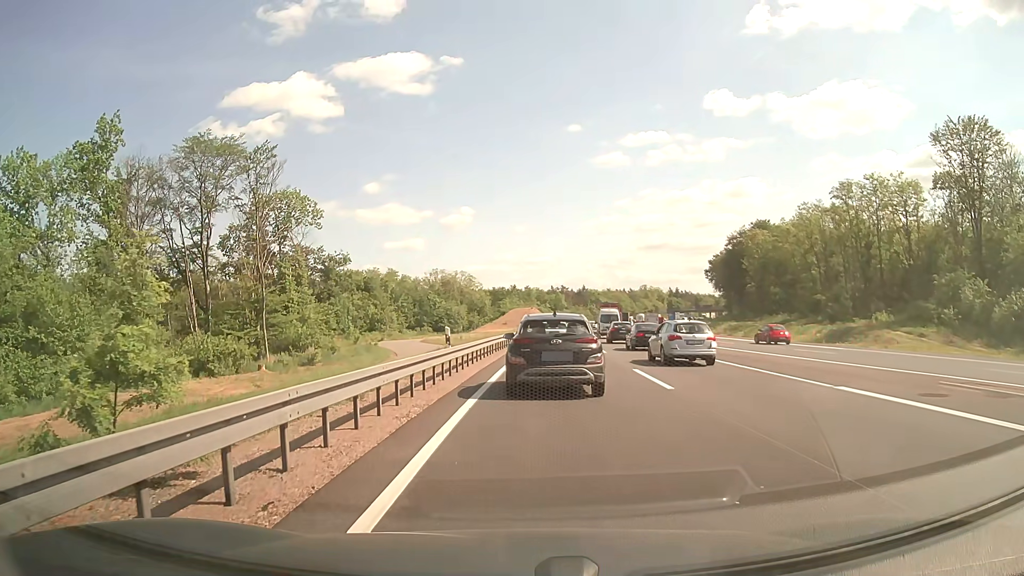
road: motorway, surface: asphalt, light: Day
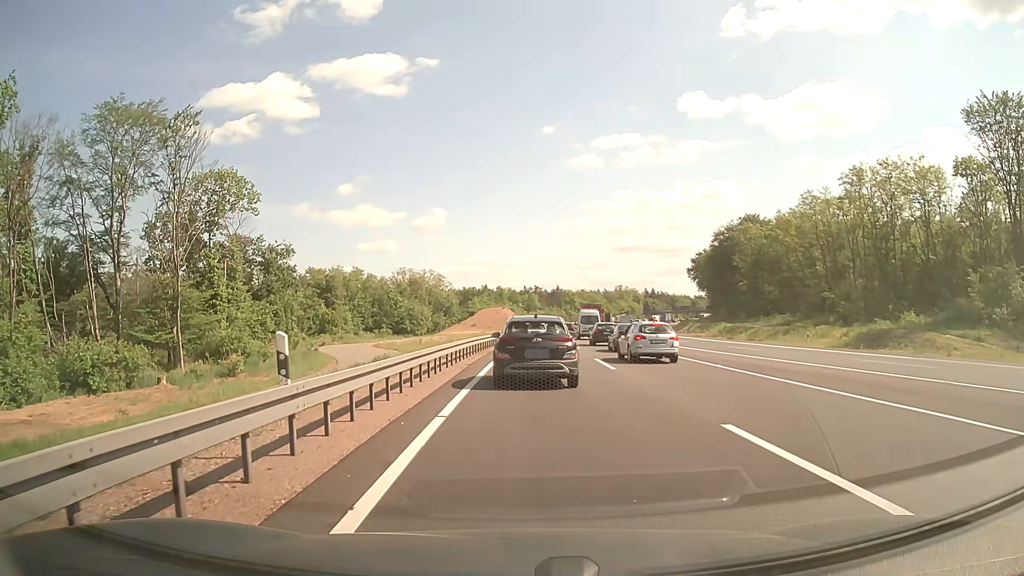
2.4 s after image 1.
(+0.2, +11.3) m; +2°
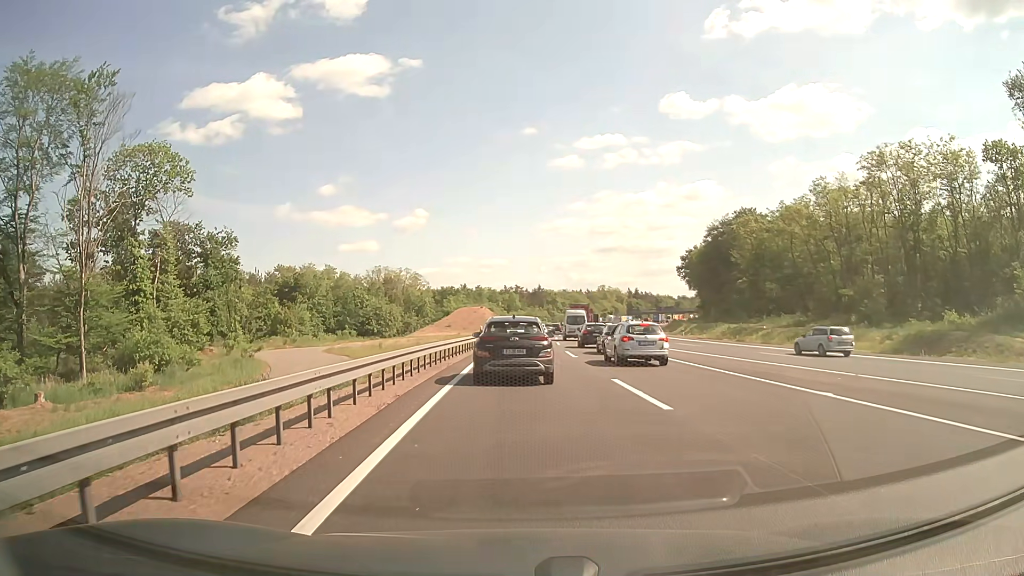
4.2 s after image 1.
(+0.2, +10.3) m; +2°
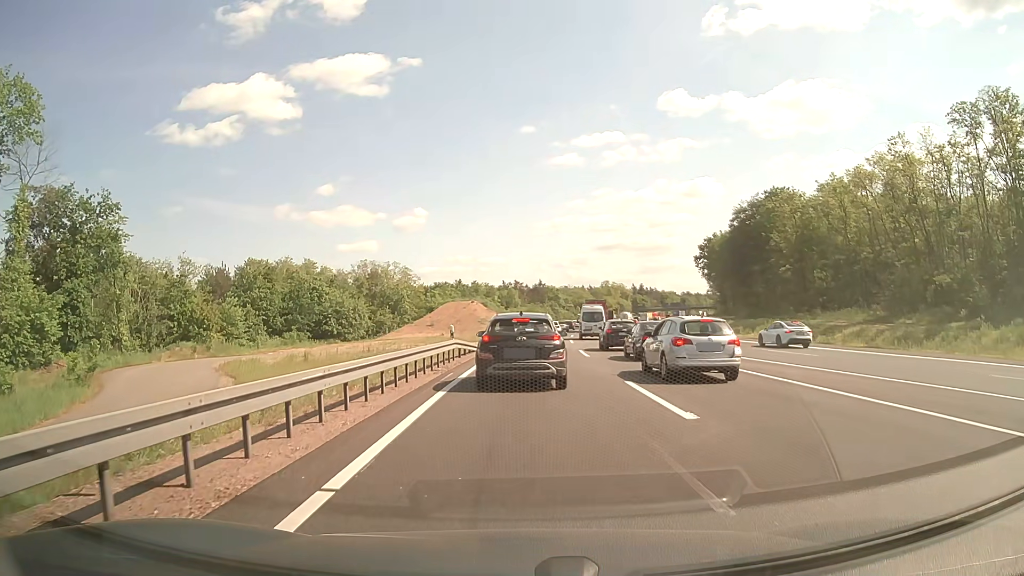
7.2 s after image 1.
(-0.1, +19.6) m; 0°
(0, +10) (0, +20) (+1, +30) (+1, +40) (+2, +50) (+2, +60) (+3, +70) (+4, +80) (+5, +90) (+6, +100) m
